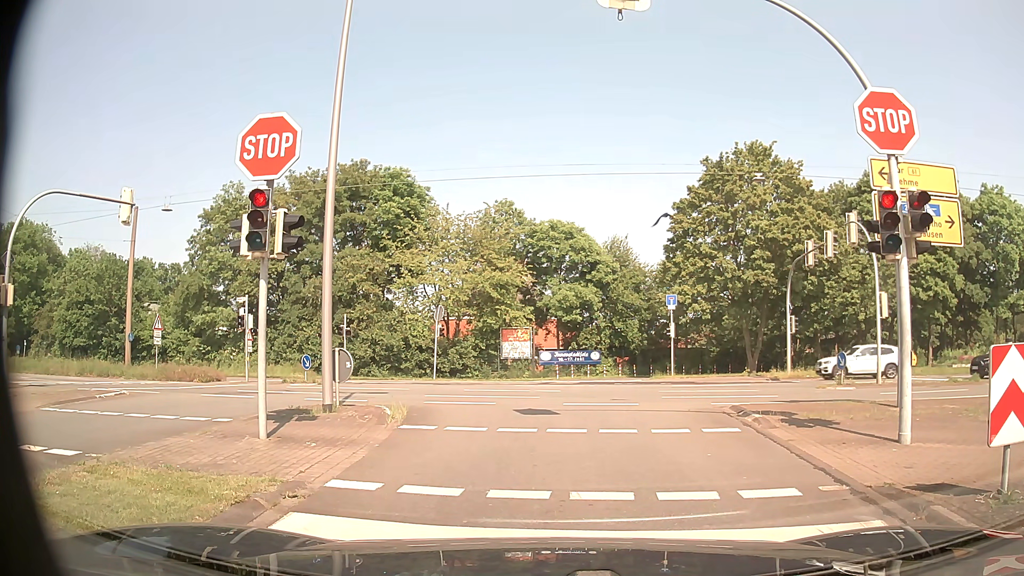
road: residential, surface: asphalt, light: Day
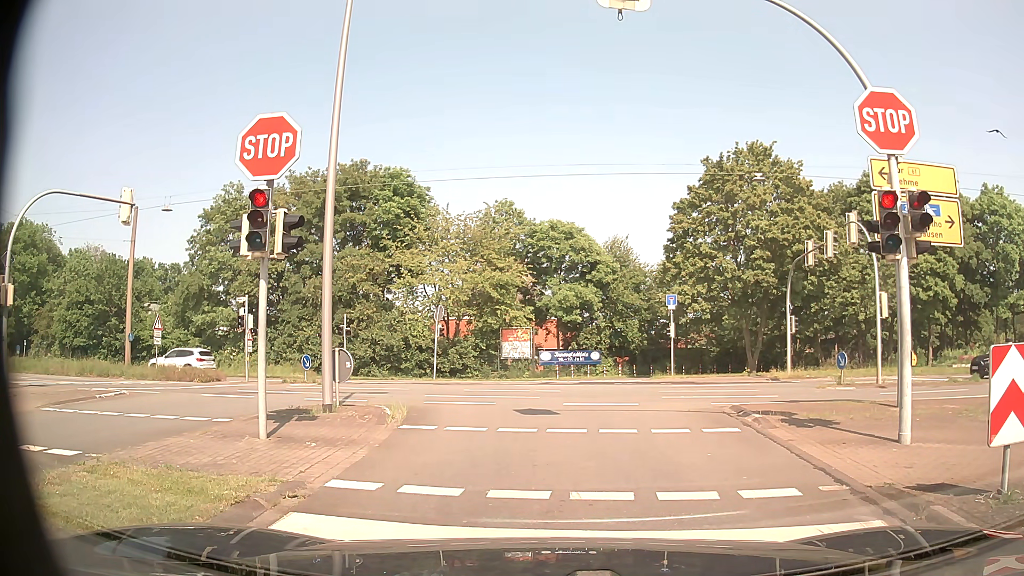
(0.0, 0.0) m; 0°
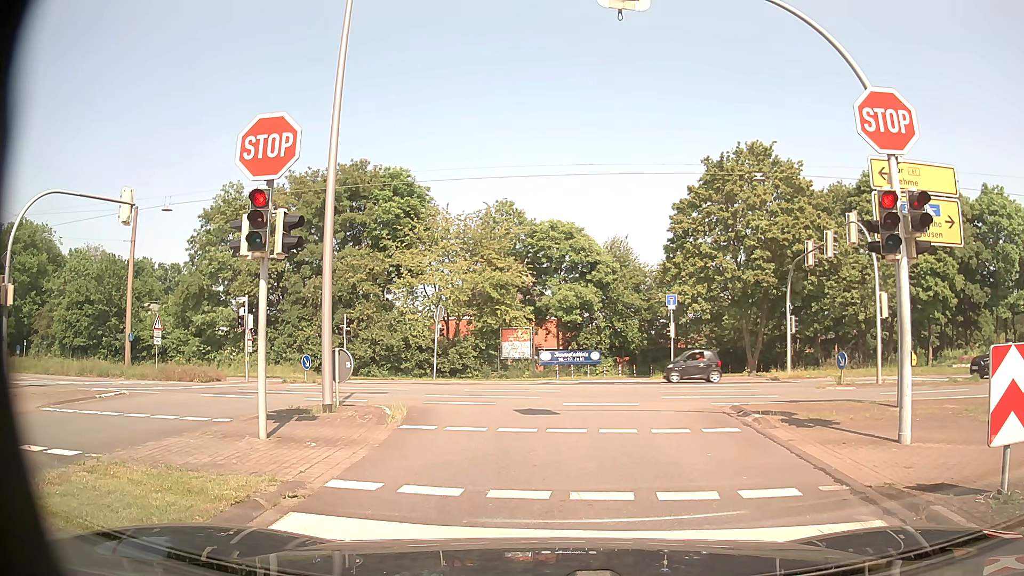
(0.0, 0.0) m; 0°
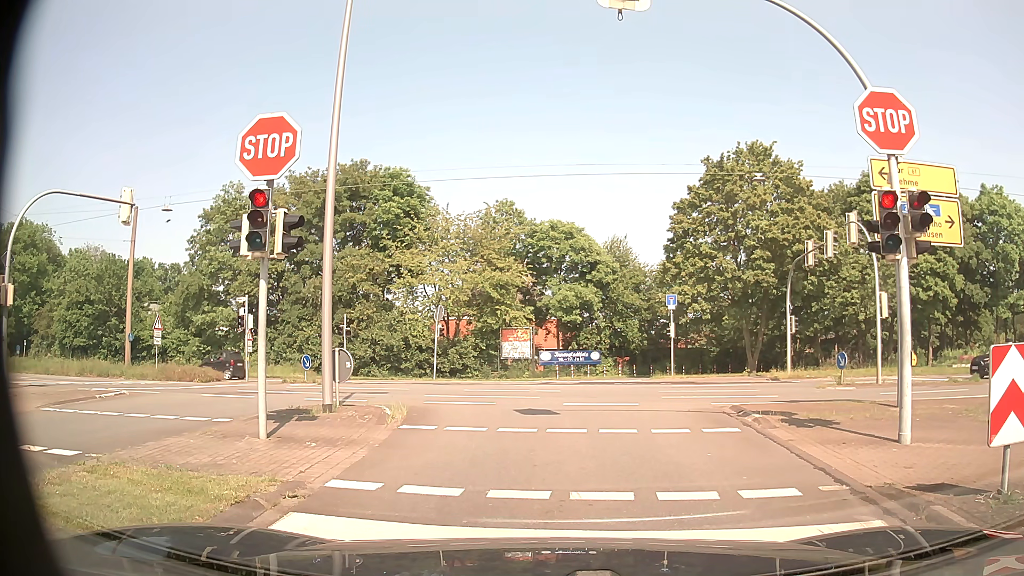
(0.0, 0.0) m; 0°
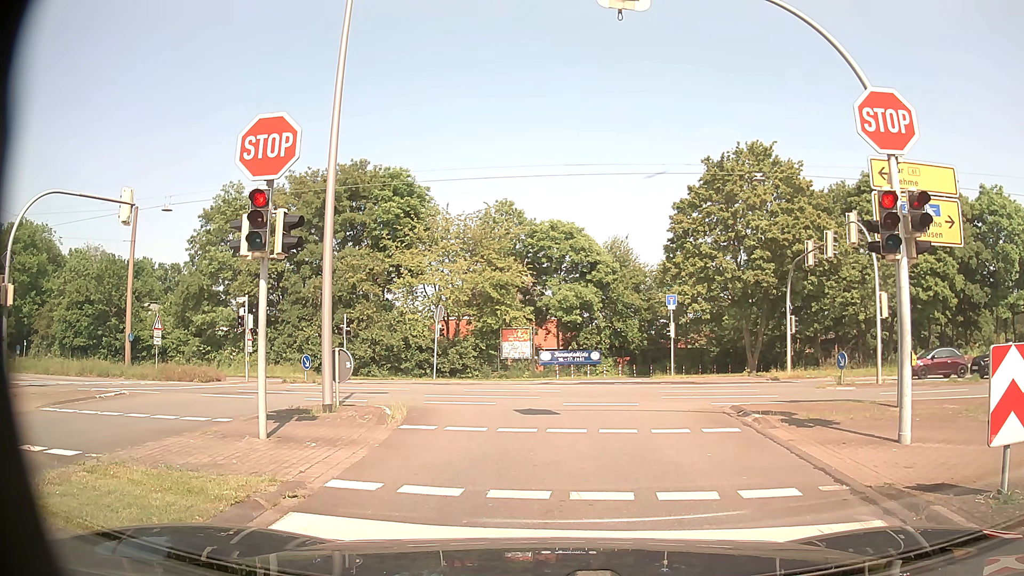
(0.0, 0.0) m; 0°
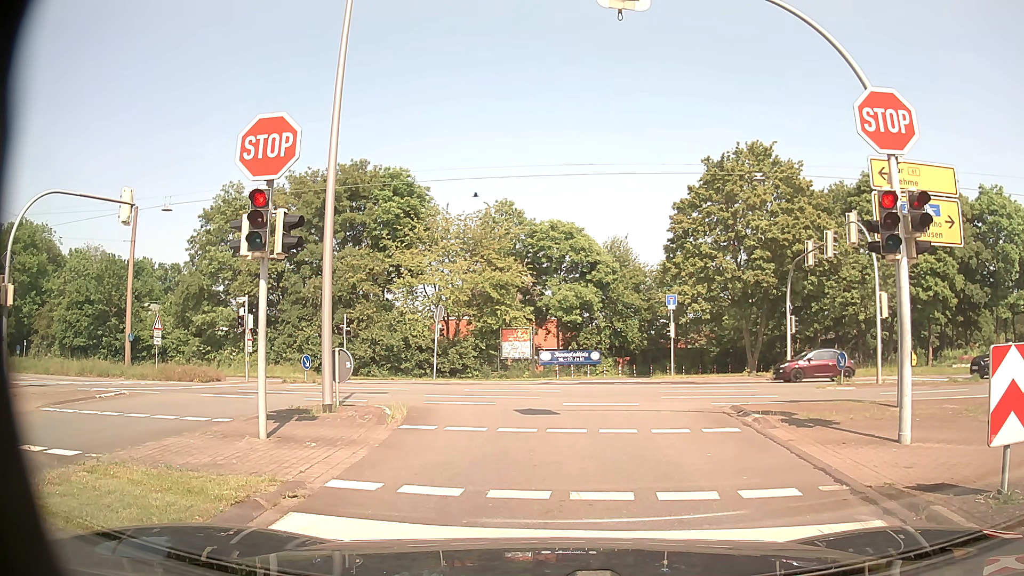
(0.0, 0.0) m; 0°
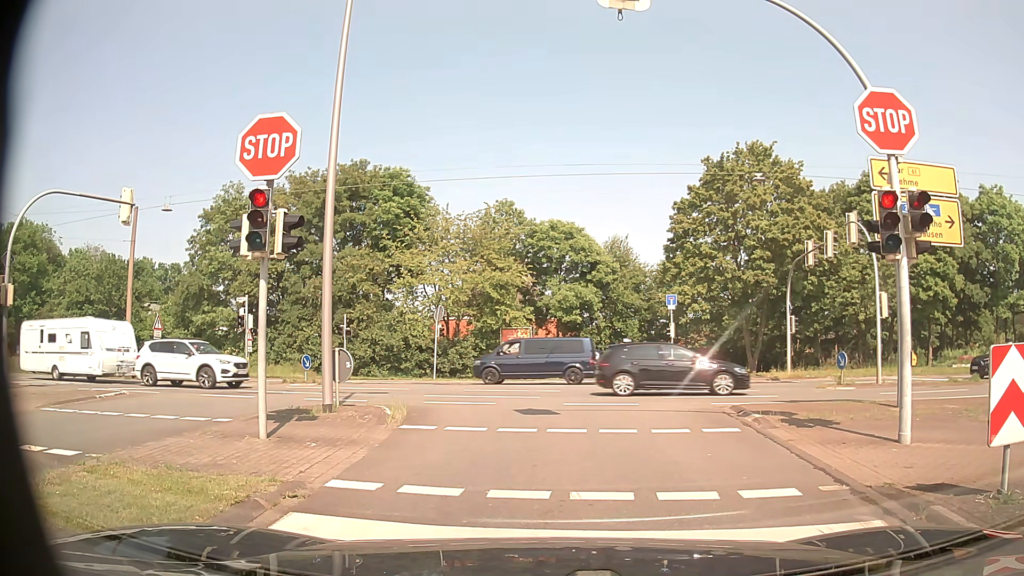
(0.0, 0.0) m; 0°
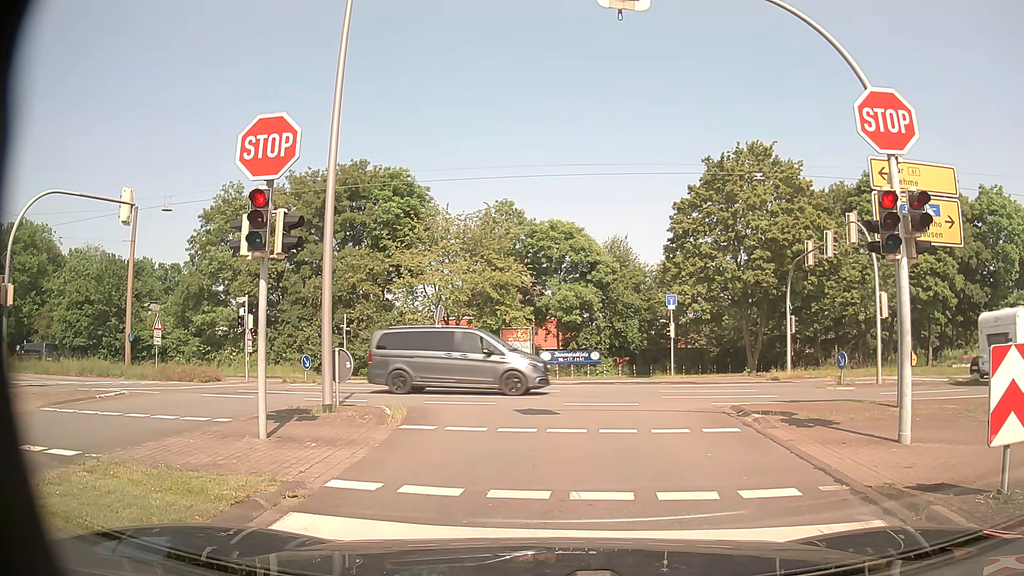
(0.0, 0.0) m; 0°
